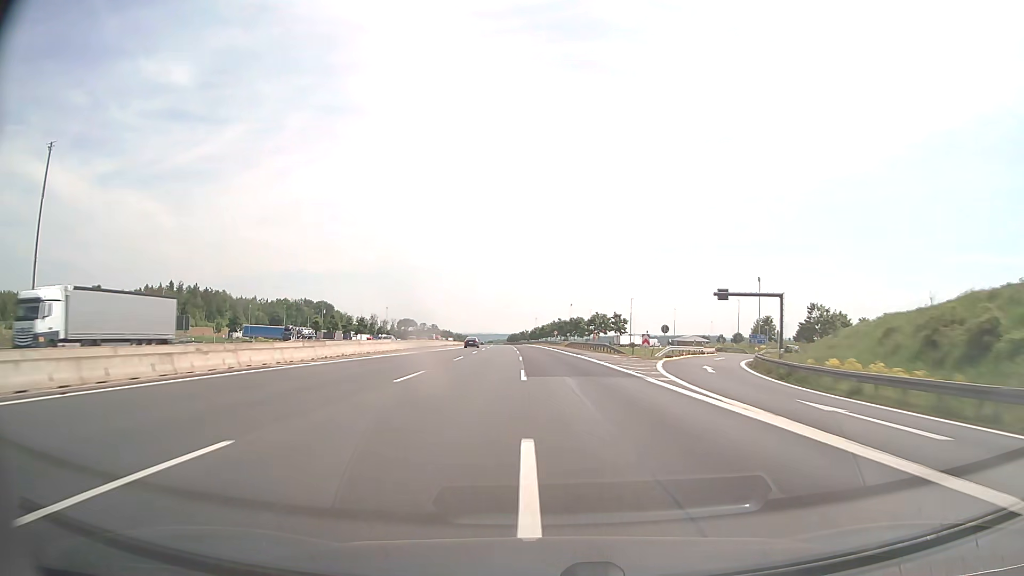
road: motorway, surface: asphalt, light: Day
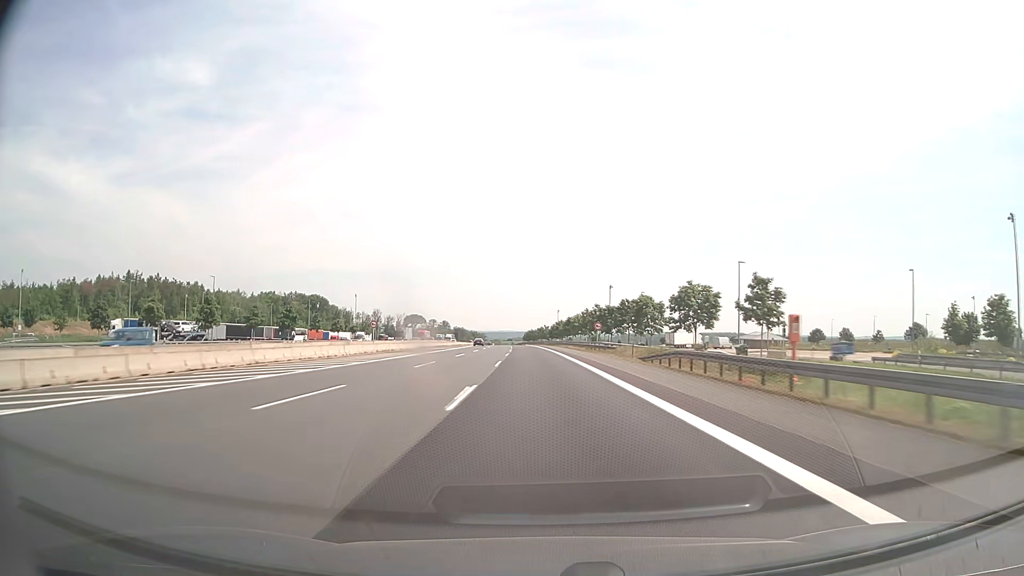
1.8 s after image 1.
(-1.0, +62.0) m; -2°
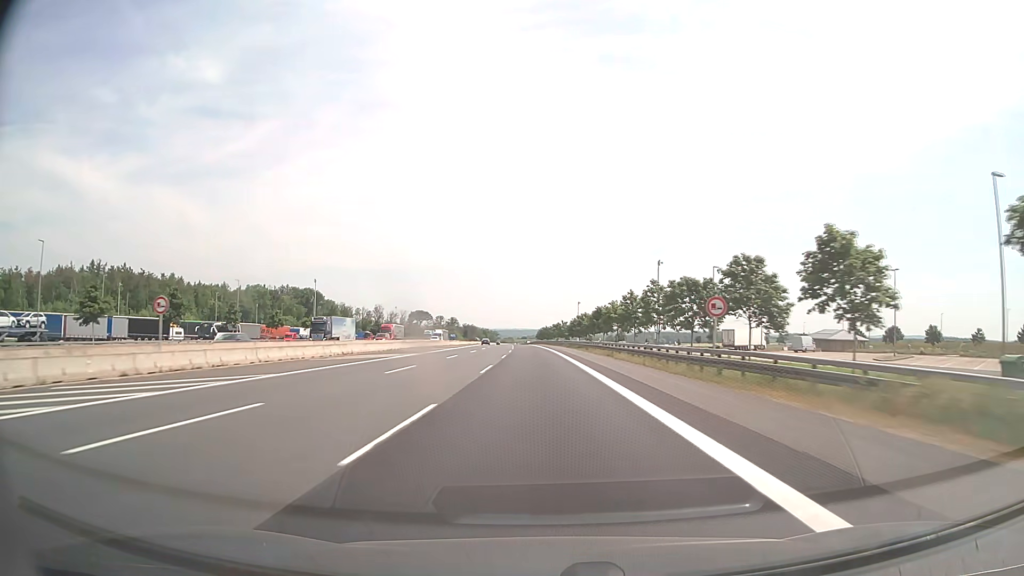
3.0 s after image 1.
(-0.5, +41.3) m; -1°
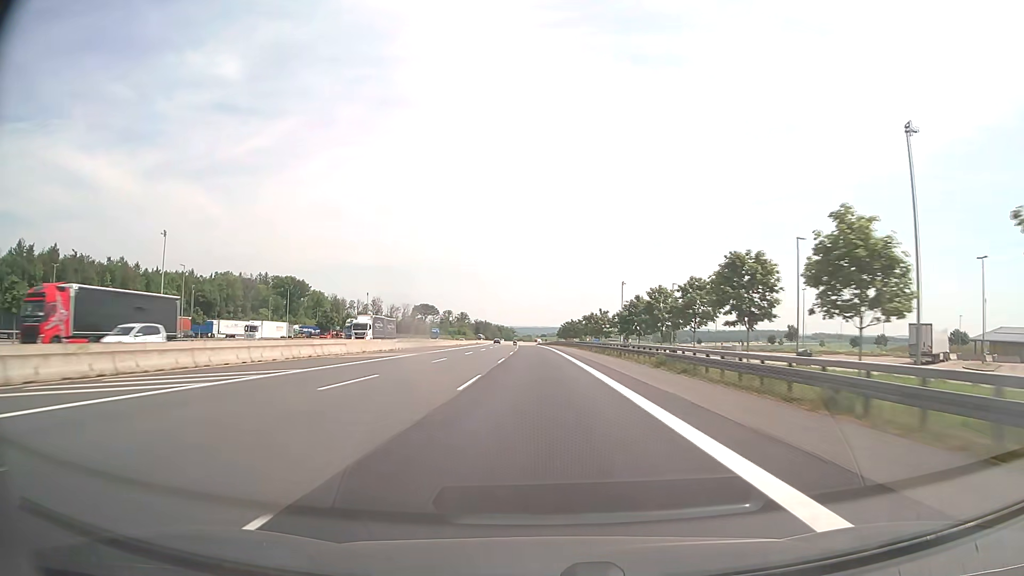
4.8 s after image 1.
(-1.1, +62.1) m; -2°
(0, +10) (0, +20) (0, +30) (0, +40) (0, +50) (0, +60) (-1, +70) (-1, +80) (-1, +90) (-1, +100) m
